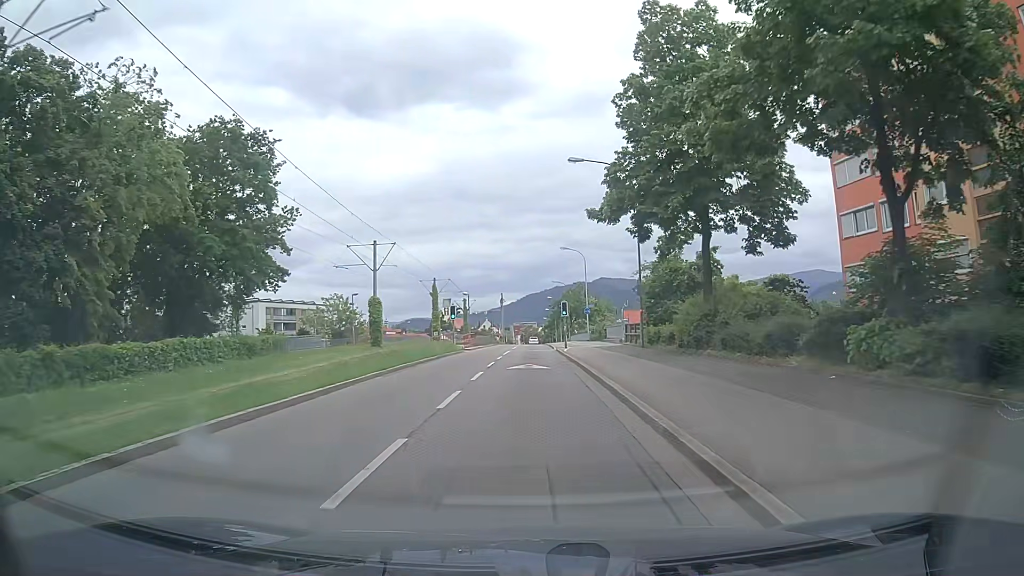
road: tertiary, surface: asphalt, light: Day
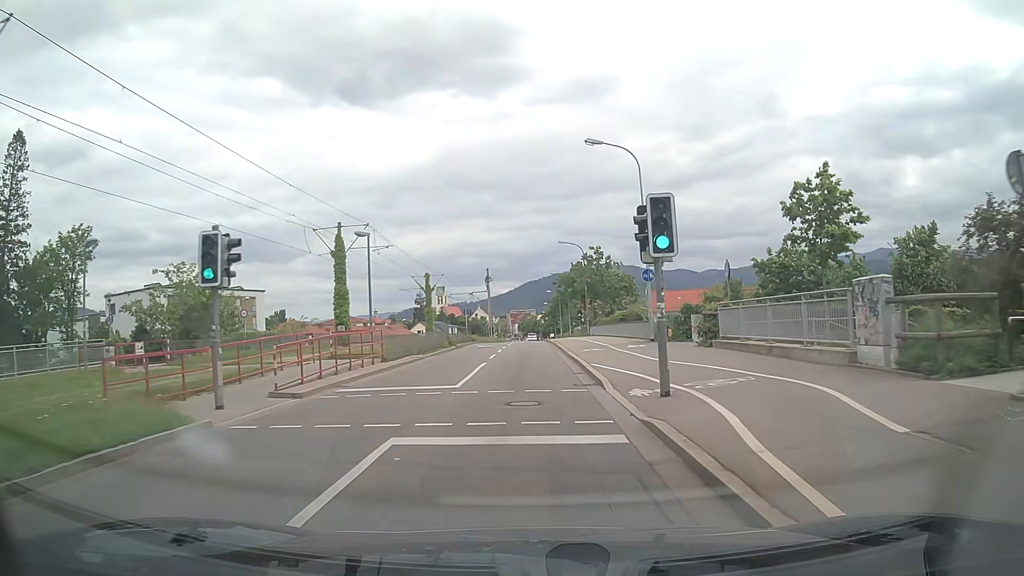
(+0.3, +36.0) m; 0°
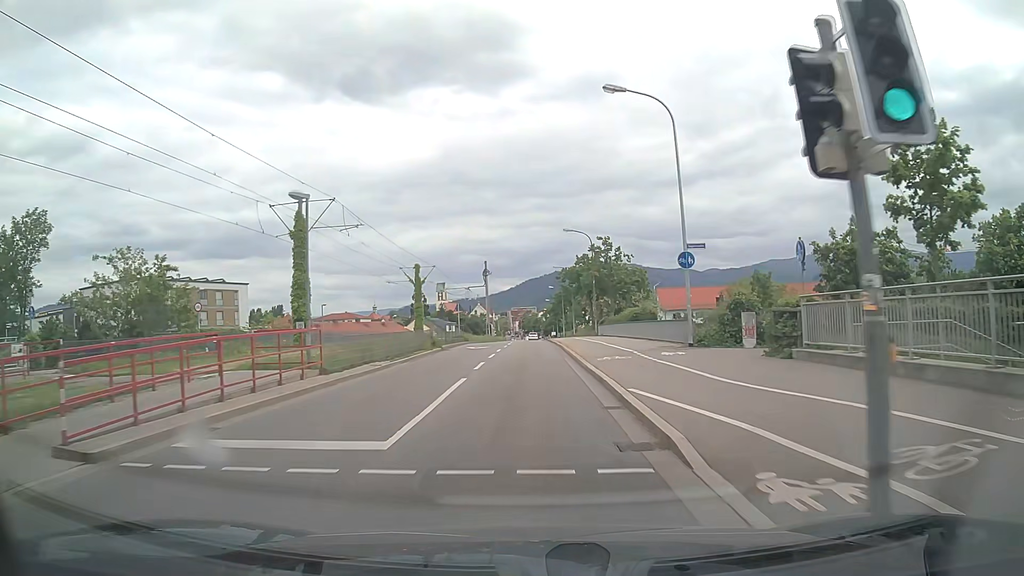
(0.0, +7.1) m; 0°
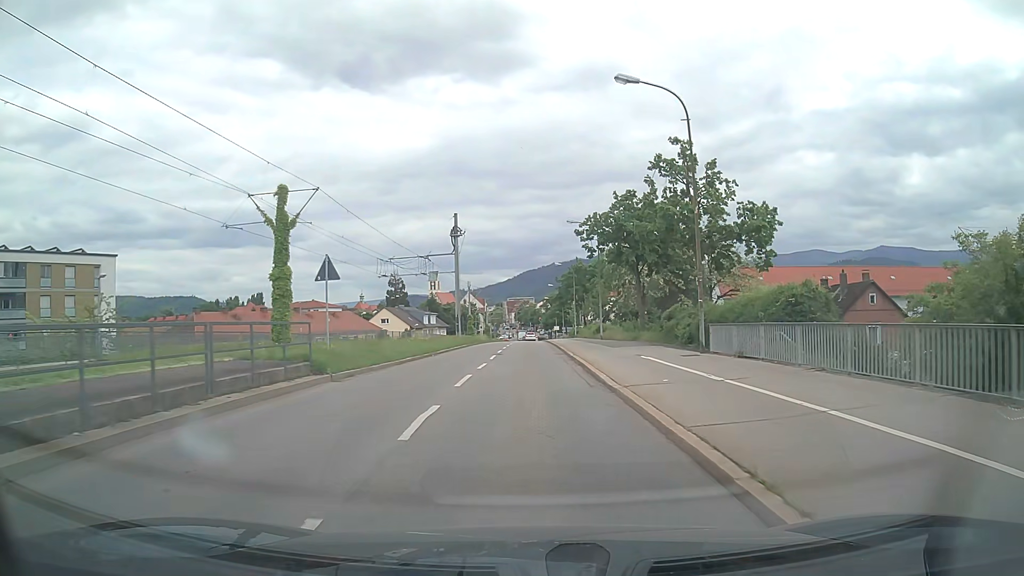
(+0.1, +35.6) m; +1°
(0, +10) (0, +20) (0, +30) (0, +40) (0, +50) (0, +60) (0, +70) (0, +80) (0, +90) (0, +100) m
